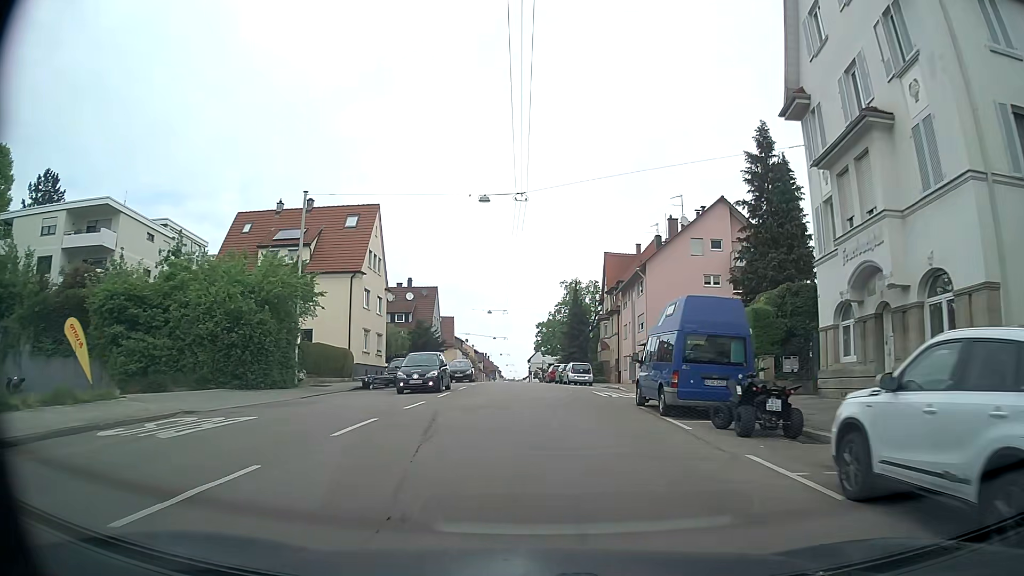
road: secondary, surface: asphalt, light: Day
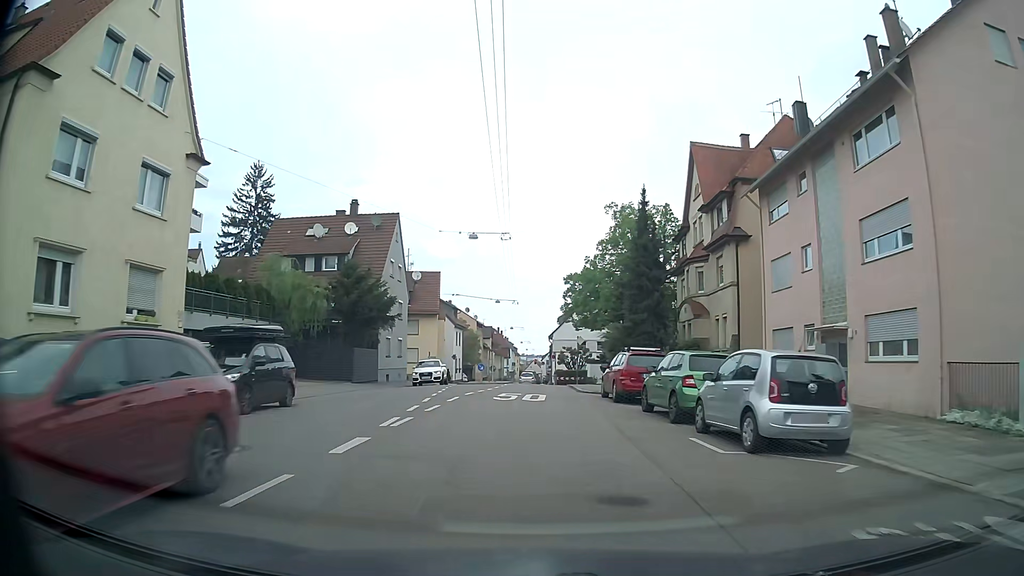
(-0.8, +34.2) m; -2°
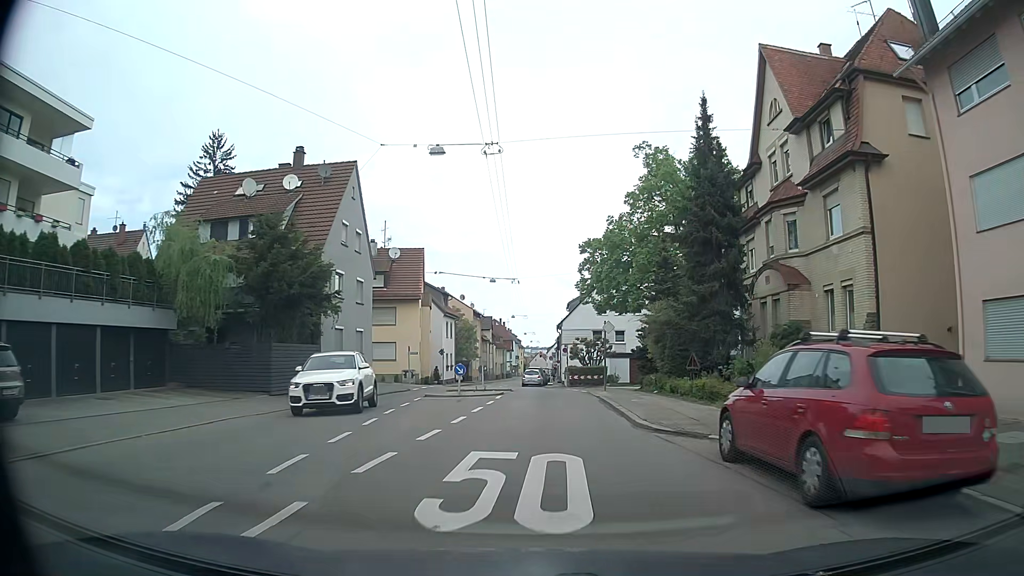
(0.0, +13.2) m; 0°
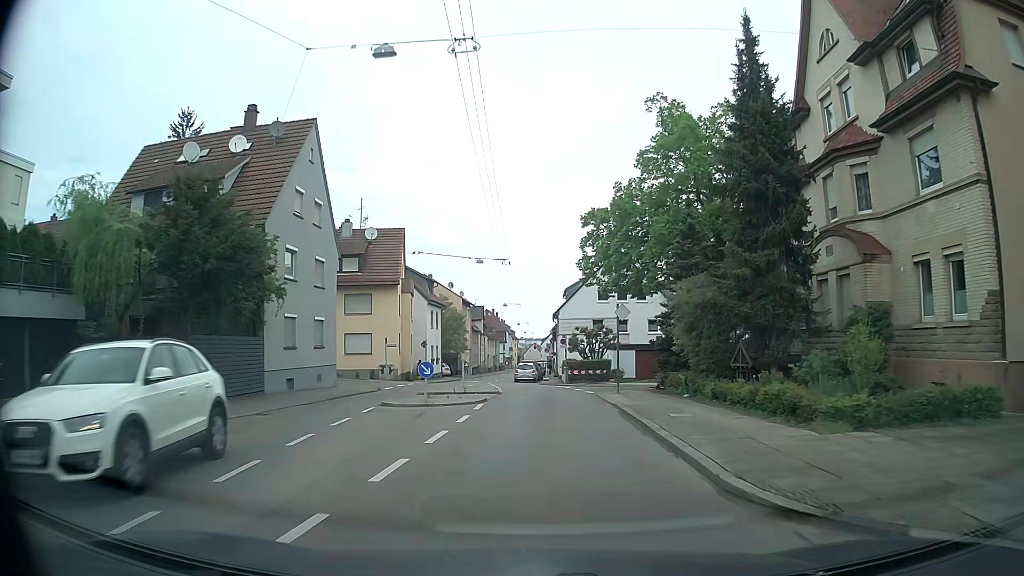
(0.0, +6.2) m; +1°
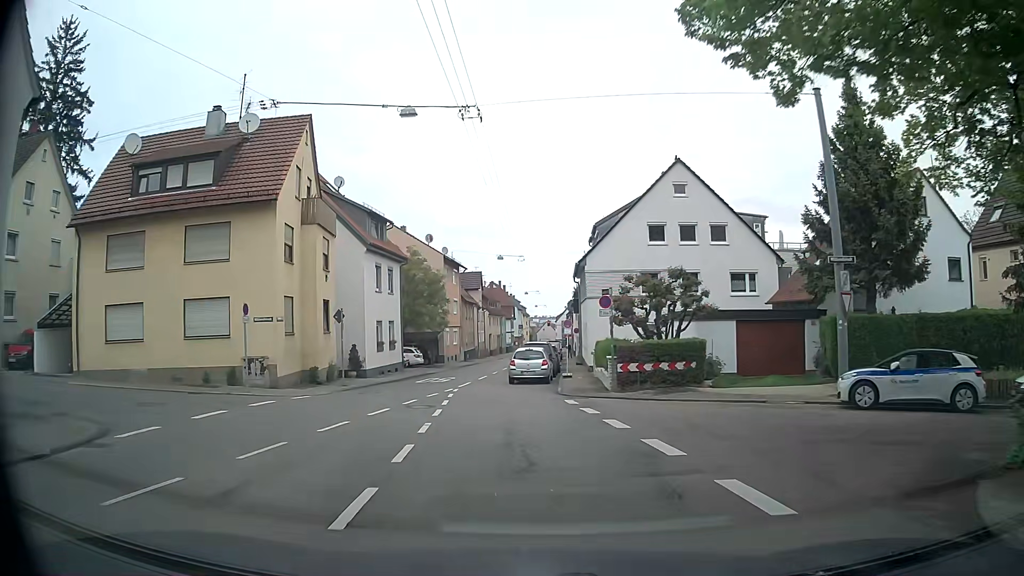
(0.0, +23.8) m; -2°
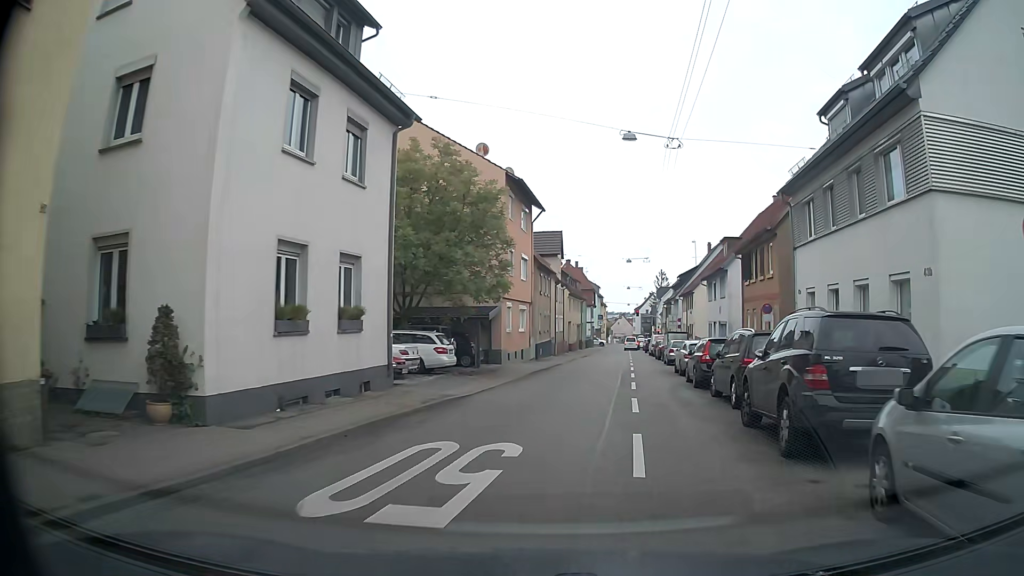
(-2.8, +25.5) m; -6°
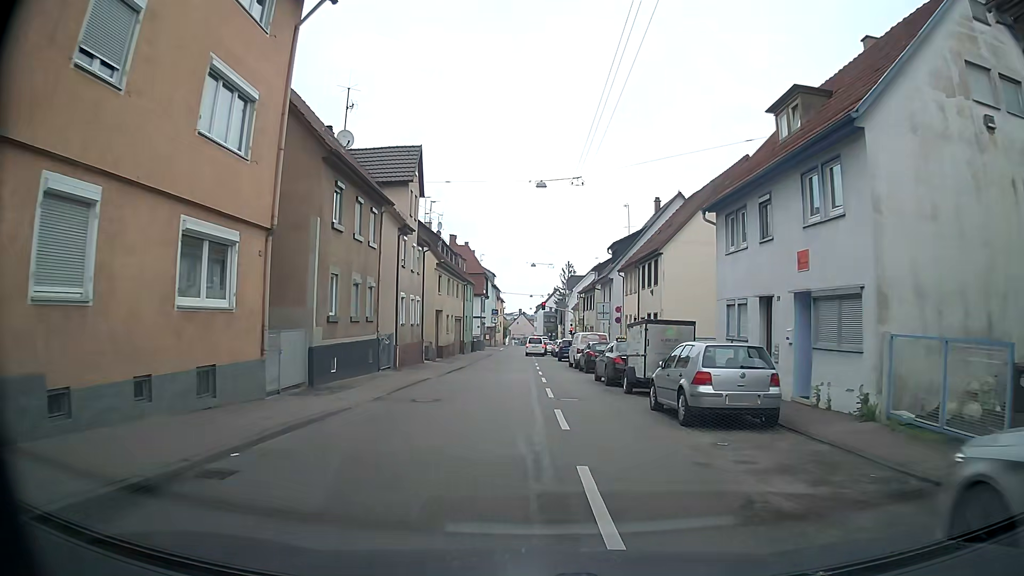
(+3.3, +26.6) m; +9°
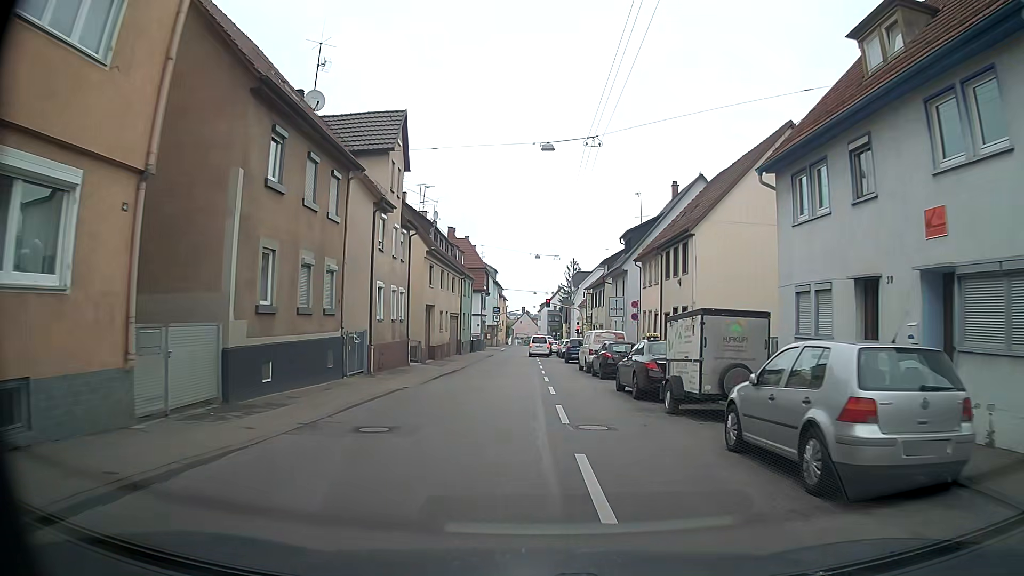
(0.0, +5.3) m; -1°
